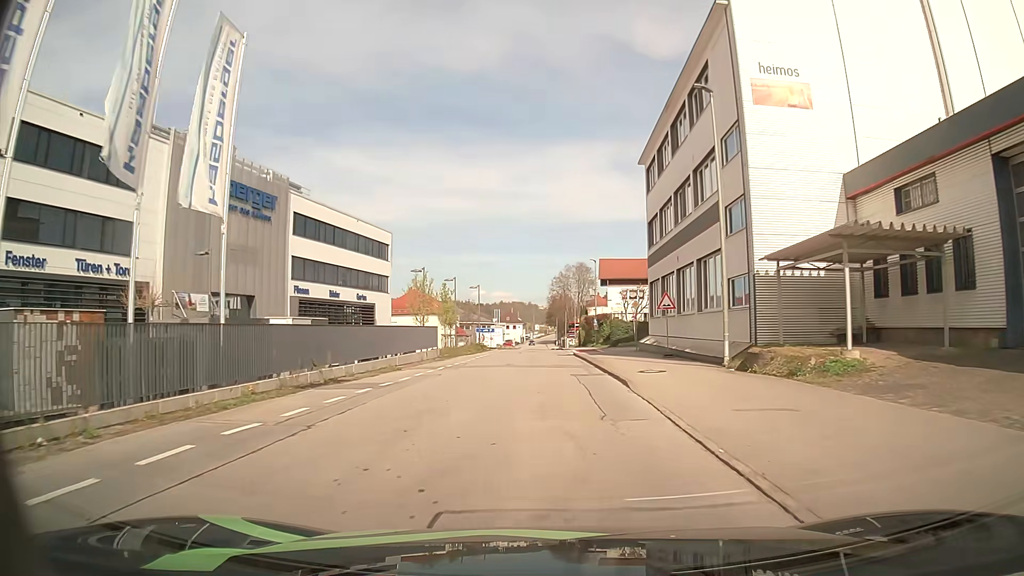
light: Day
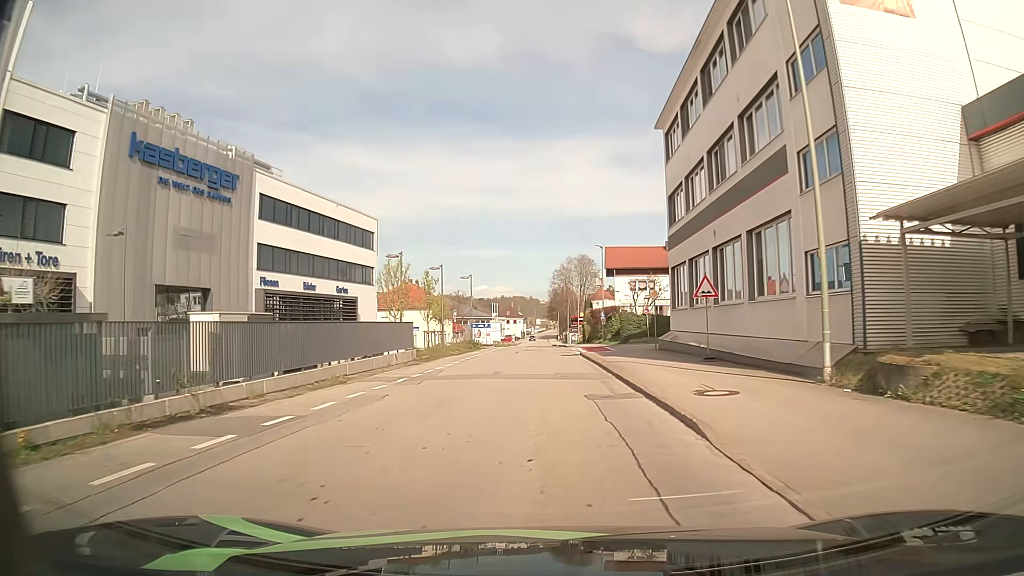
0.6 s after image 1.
(0.0, +7.0) m; 0°
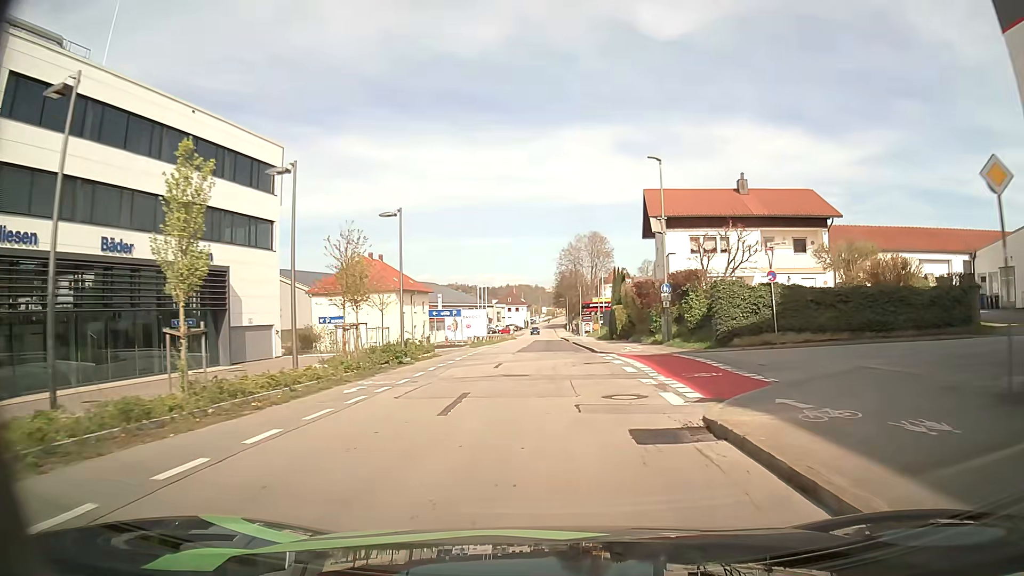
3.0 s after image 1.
(-0.2, +27.9) m; 0°
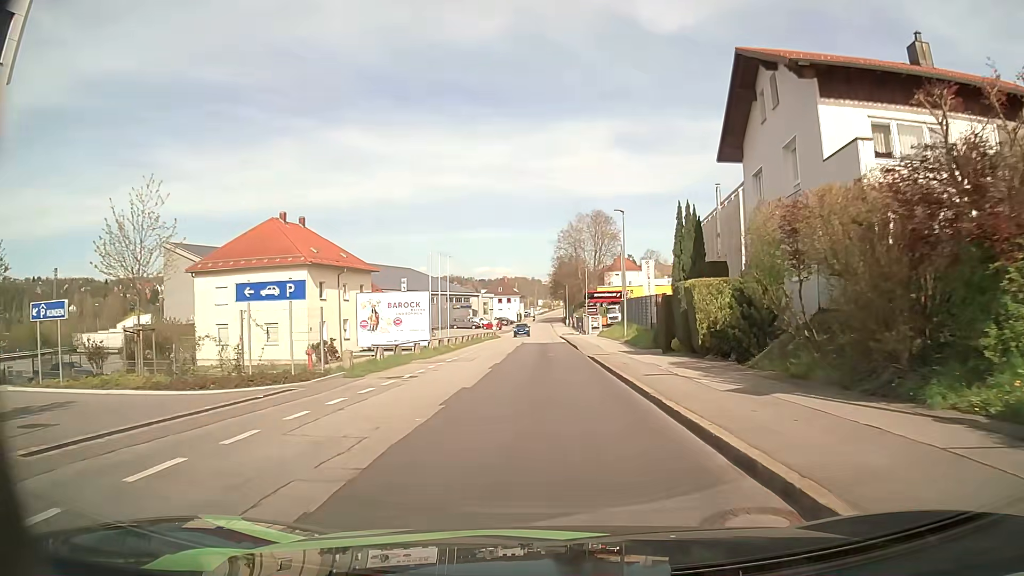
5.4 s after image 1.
(0.0, +26.4) m; 0°
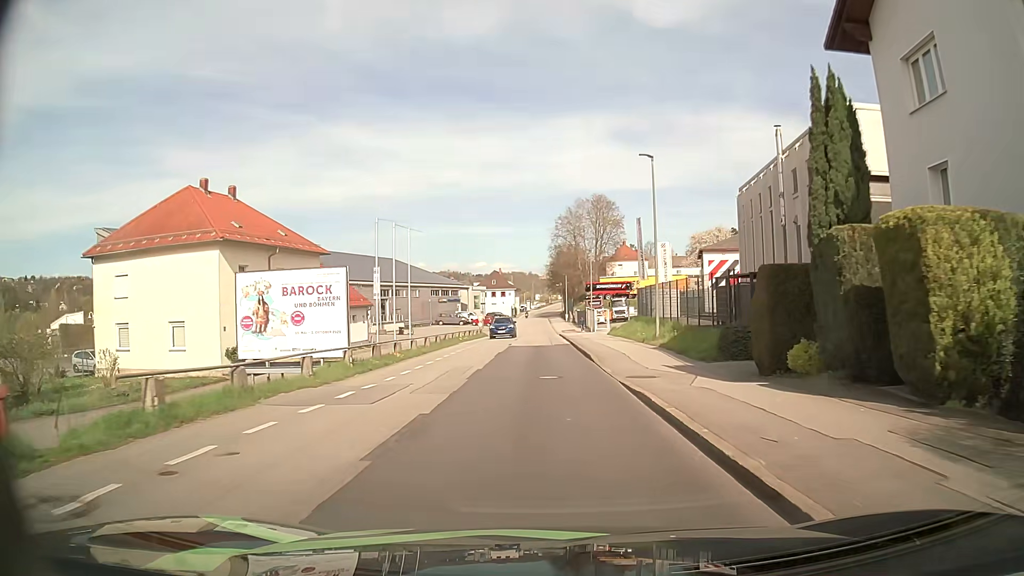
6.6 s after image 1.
(-0.1, +13.3) m; 0°
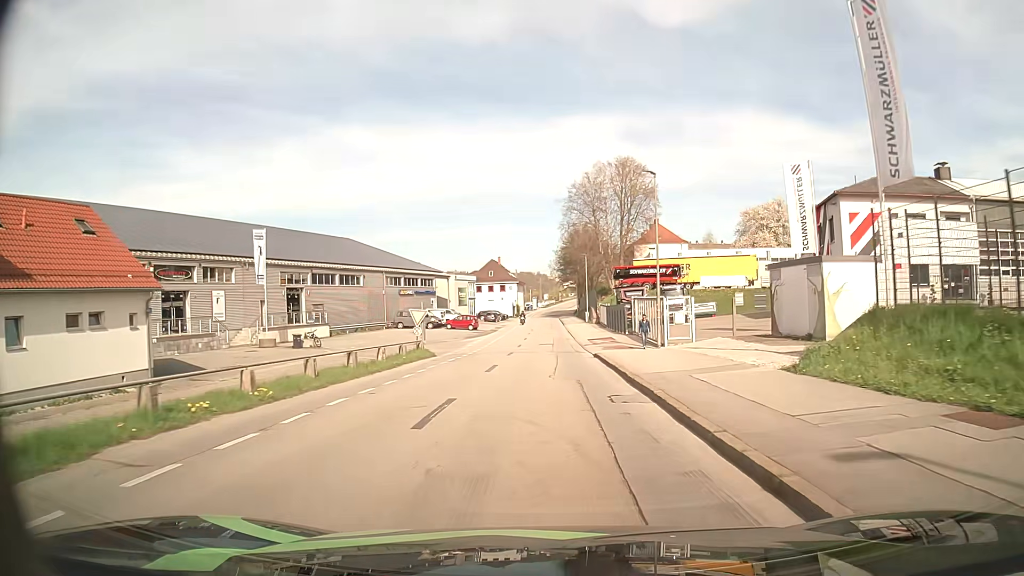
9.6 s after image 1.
(-0.5, +35.6) m; 0°
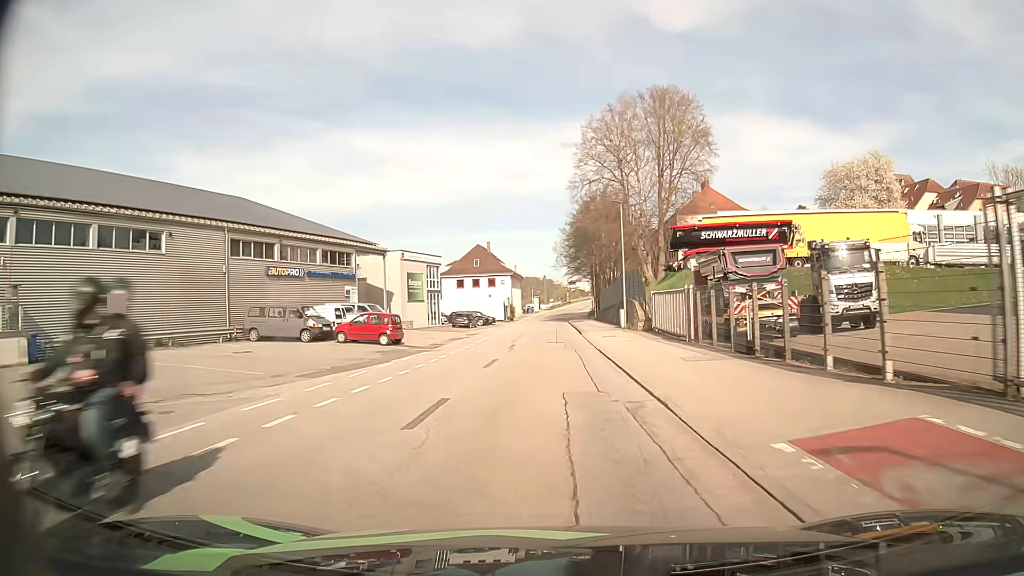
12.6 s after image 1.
(0.0, +37.0) m; -1°
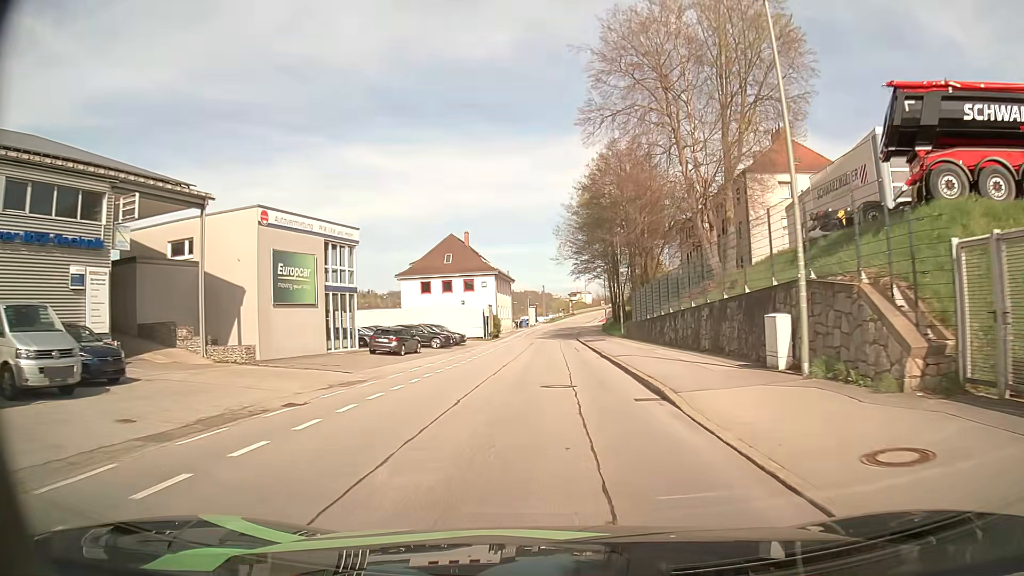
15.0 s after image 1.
(+0.1, +30.1) m; 0°
(0, +10) (0, +20) (0, +30) (0, +40) (0, +50) (0, +60) (+1, +70) (+1, +80) (+2, +90) (+3, +100) m
